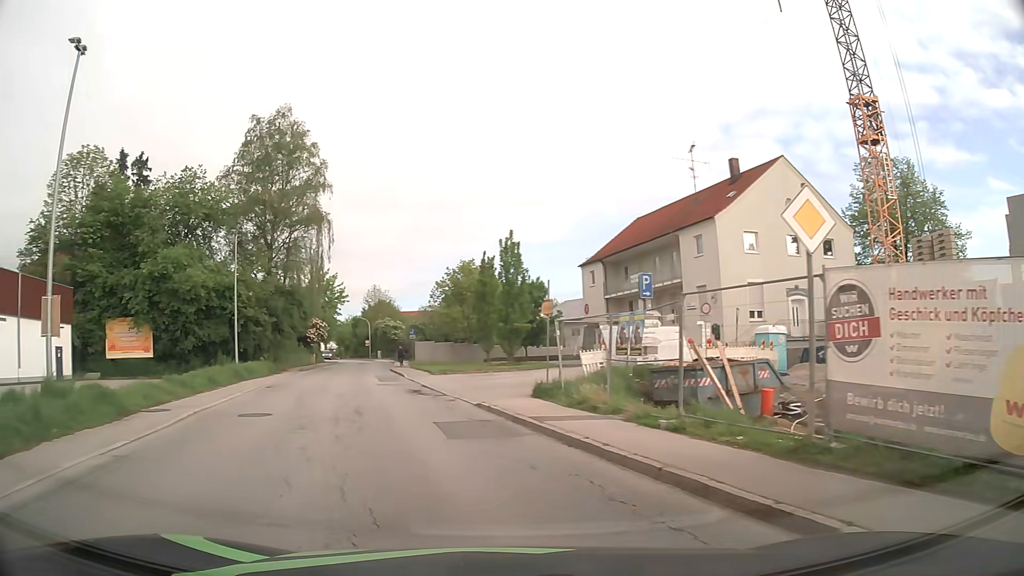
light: Day
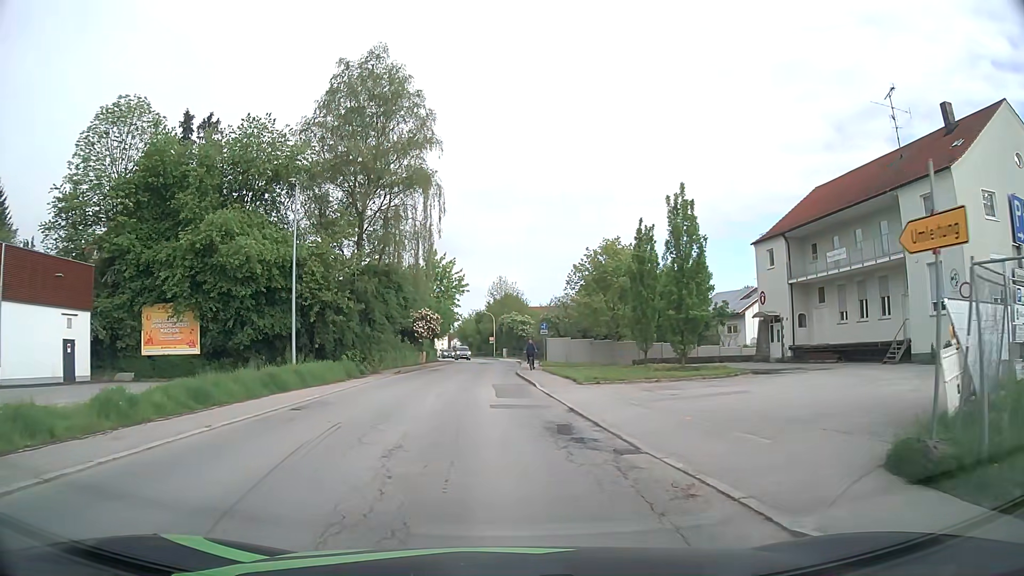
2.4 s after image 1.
(-1.7, +12.0) m; -12°
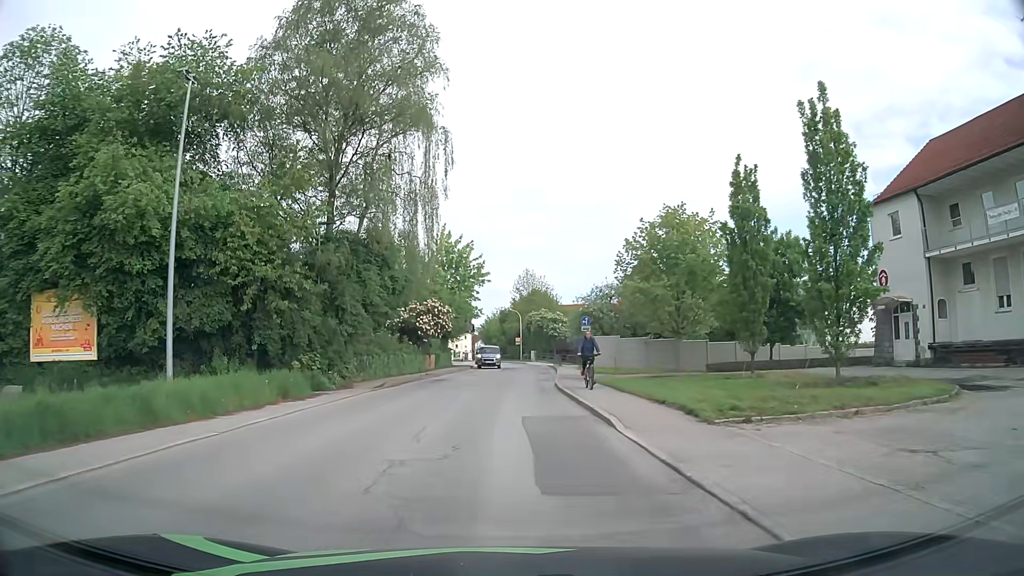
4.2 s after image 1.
(-0.3, +12.9) m; -2°
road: secondary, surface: asphalt
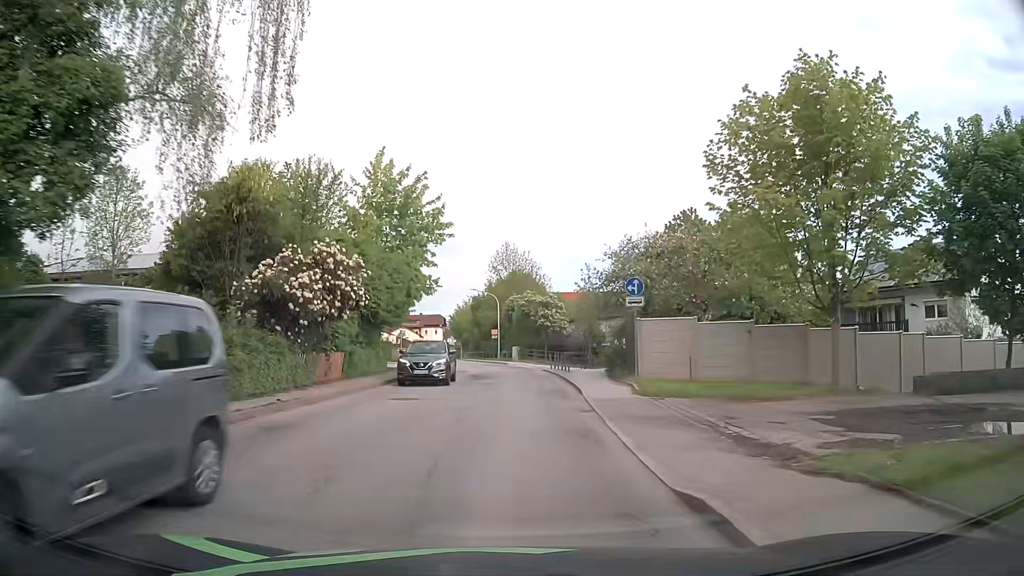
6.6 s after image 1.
(0.0, +22.2) m; +2°
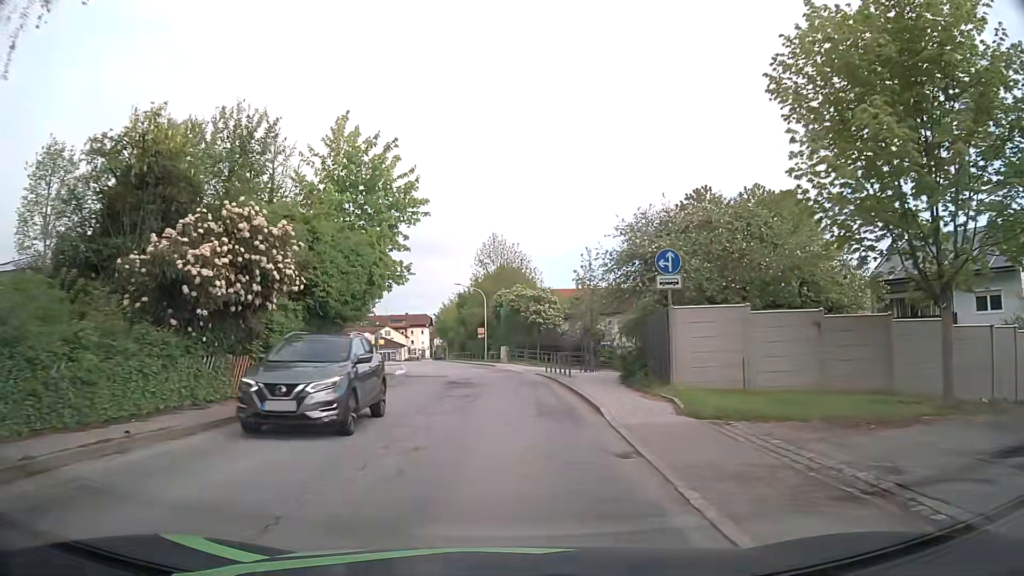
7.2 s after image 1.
(+0.1, +6.2) m; +1°
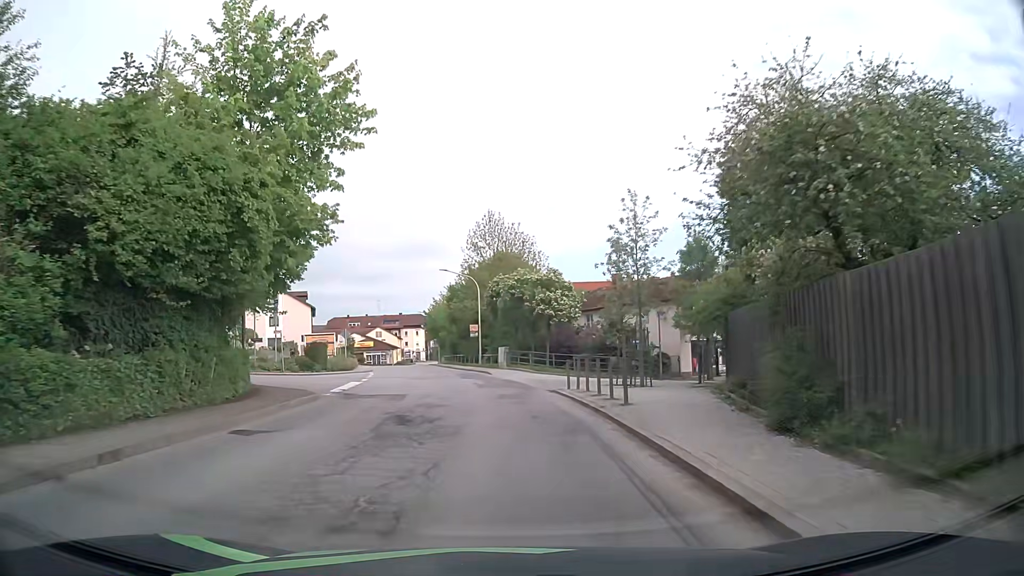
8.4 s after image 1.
(+0.2, +12.8) m; 0°
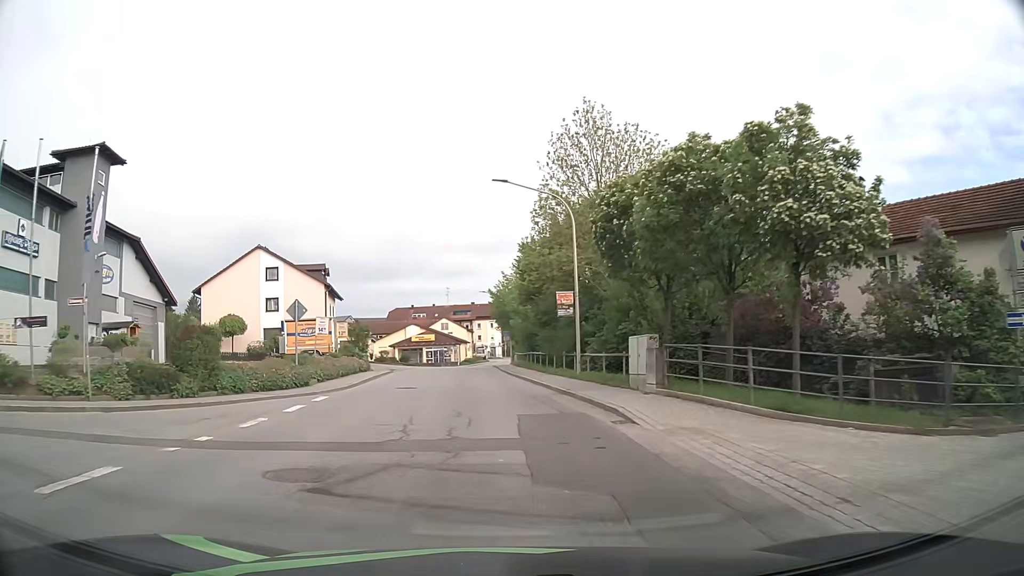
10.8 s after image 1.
(-1.2, +26.5) m; -6°
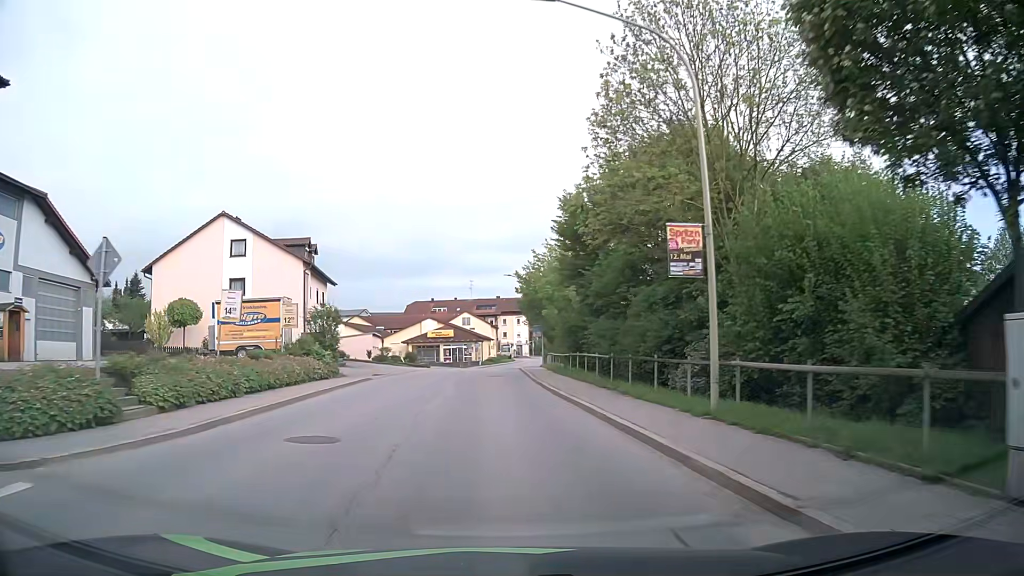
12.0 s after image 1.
(-0.4, +14.0) m; -3°
(0, +10) (0, +20) (0, +30) (0, +40) (0, +50) (0, +60) (+1, +70) (+1, +80) (+2, +90) (+4, +100) m
